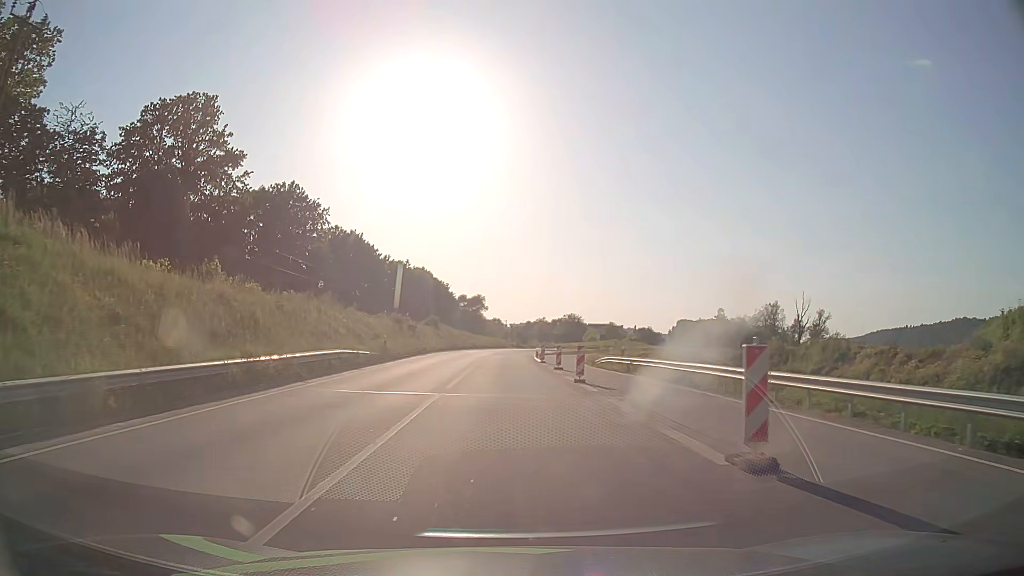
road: primary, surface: asphalt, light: Day
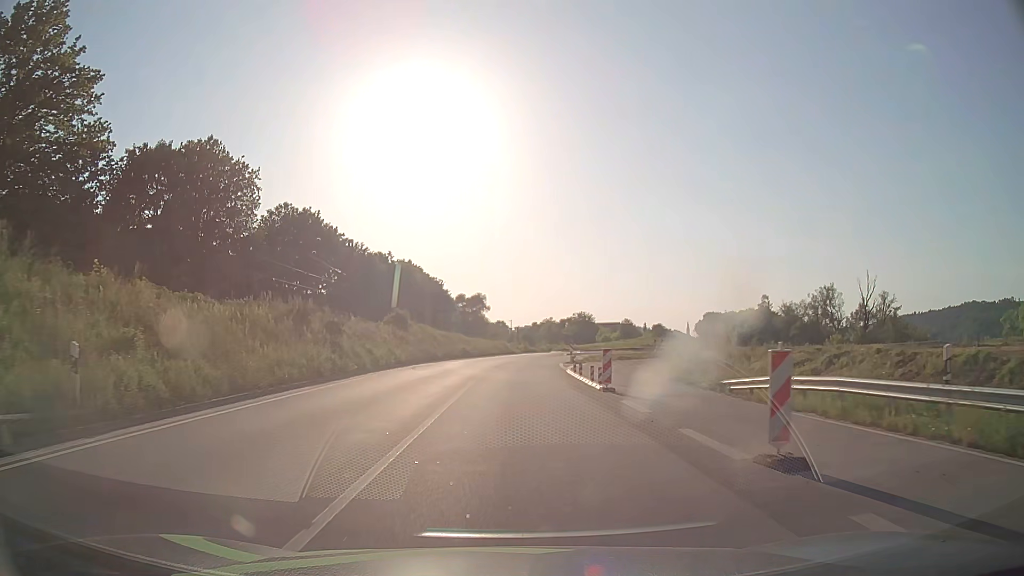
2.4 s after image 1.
(-0.1, +29.2) m; 0°
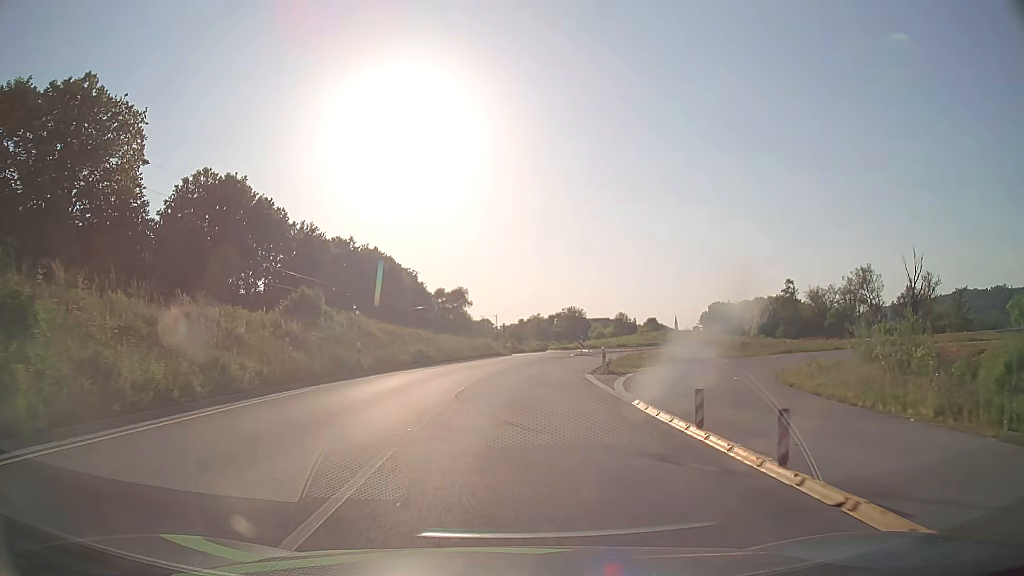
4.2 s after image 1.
(+0.2, +21.9) m; +1°
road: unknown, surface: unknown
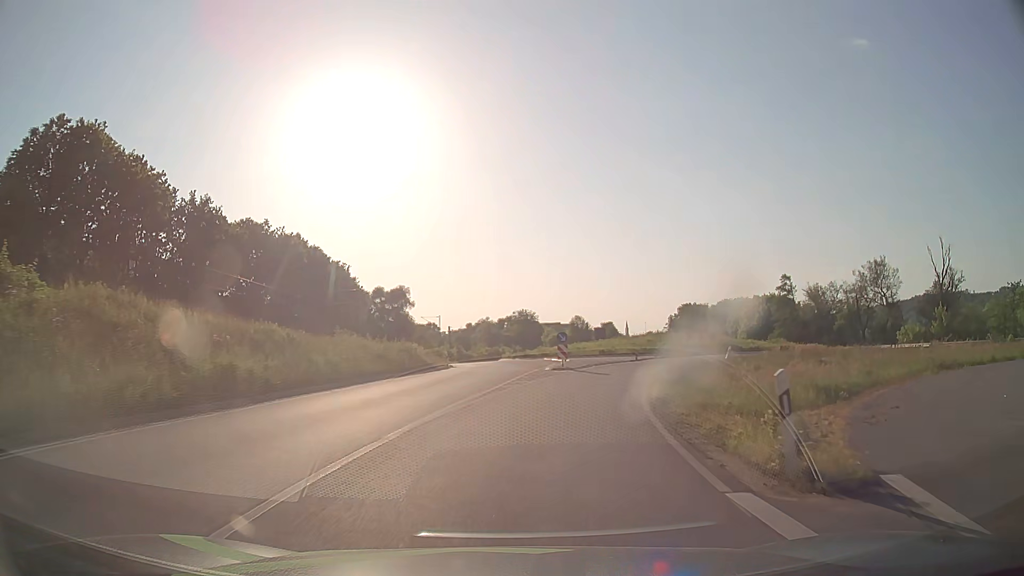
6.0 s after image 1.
(+0.6, +20.7) m; +4°
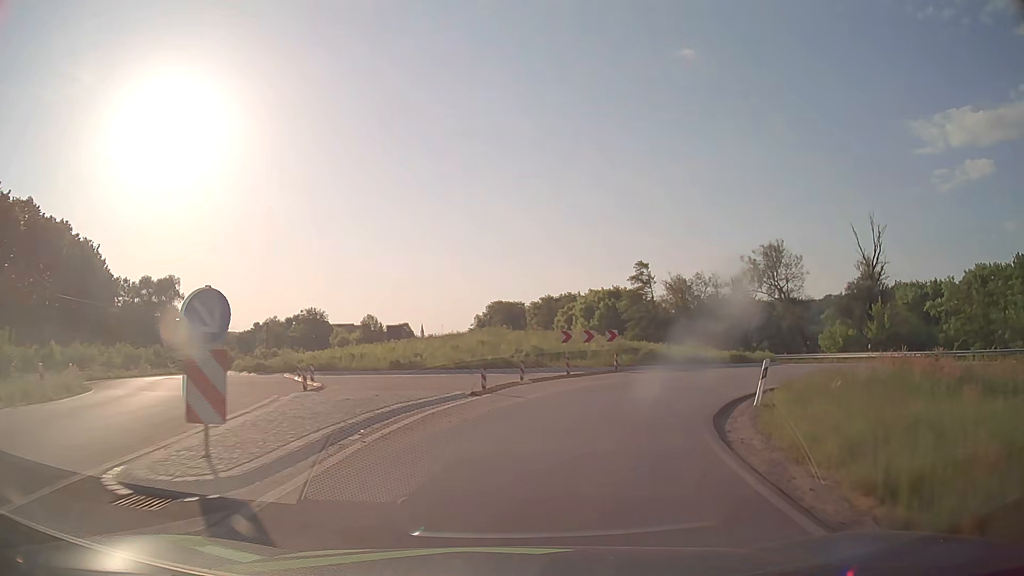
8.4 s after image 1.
(+3.3, +25.9) m; +17°
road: primary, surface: asphalt
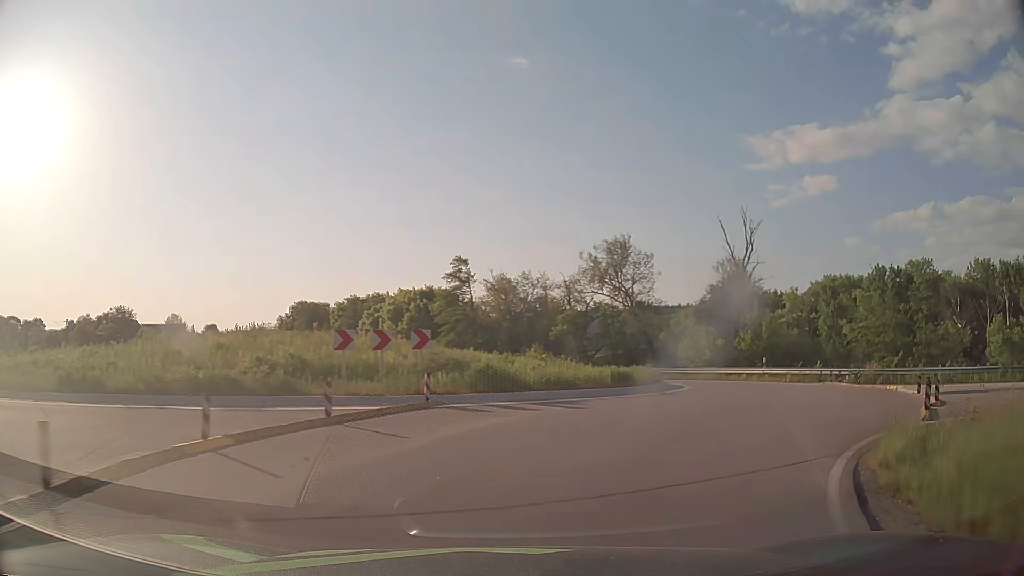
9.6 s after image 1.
(+1.5, +11.5) m; +15°
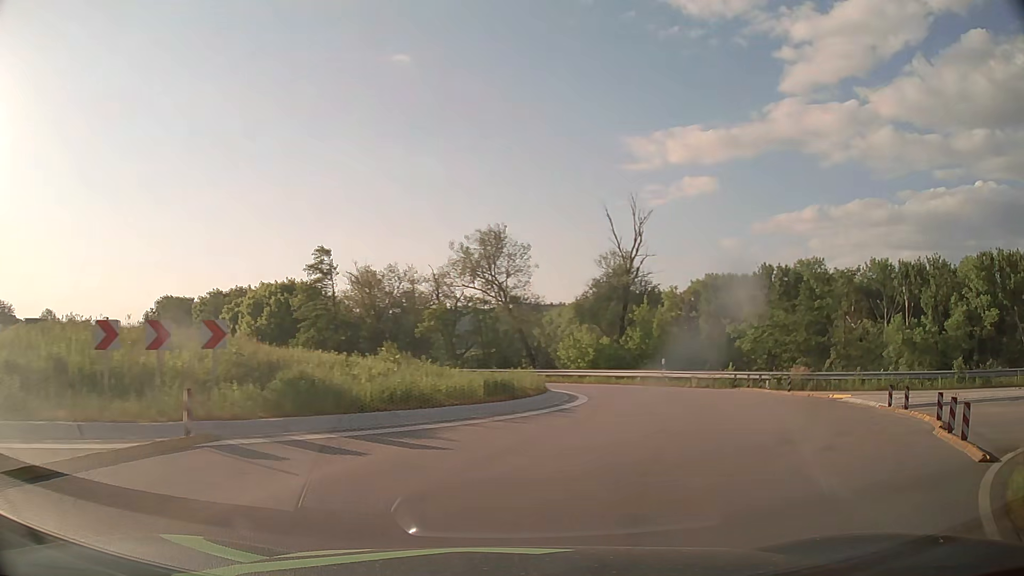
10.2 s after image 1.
(+0.5, +5.4) m; +12°
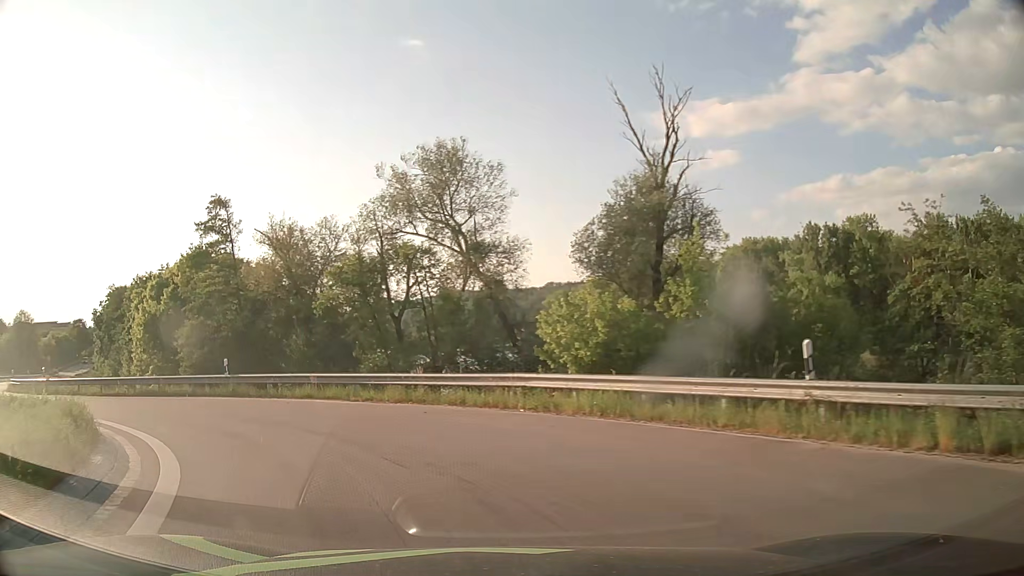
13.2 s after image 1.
(+4.0, +23.3) m; -2°
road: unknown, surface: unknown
